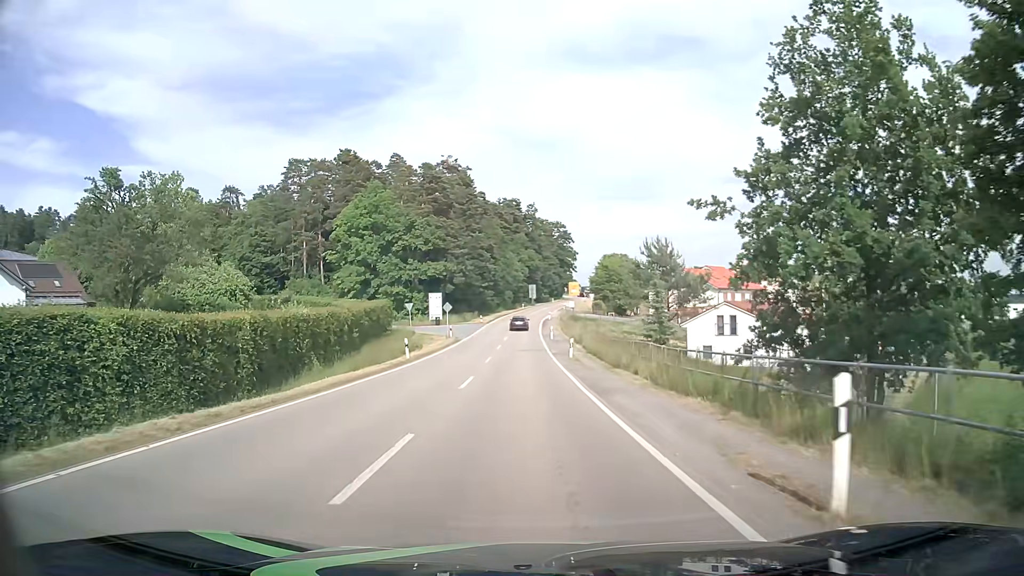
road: secondary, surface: asphalt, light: Day
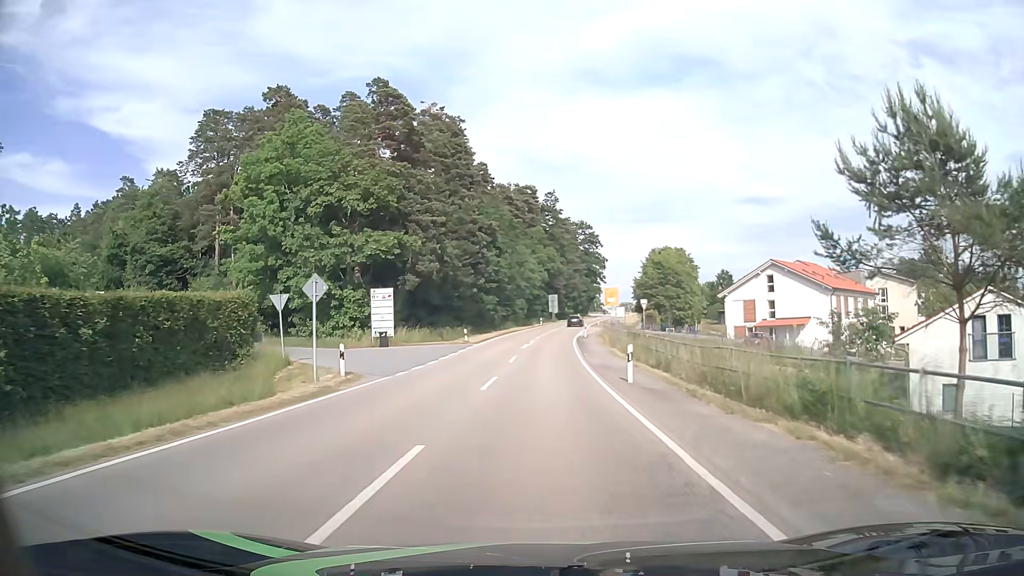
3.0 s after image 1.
(-1.1, +37.6) m; -2°
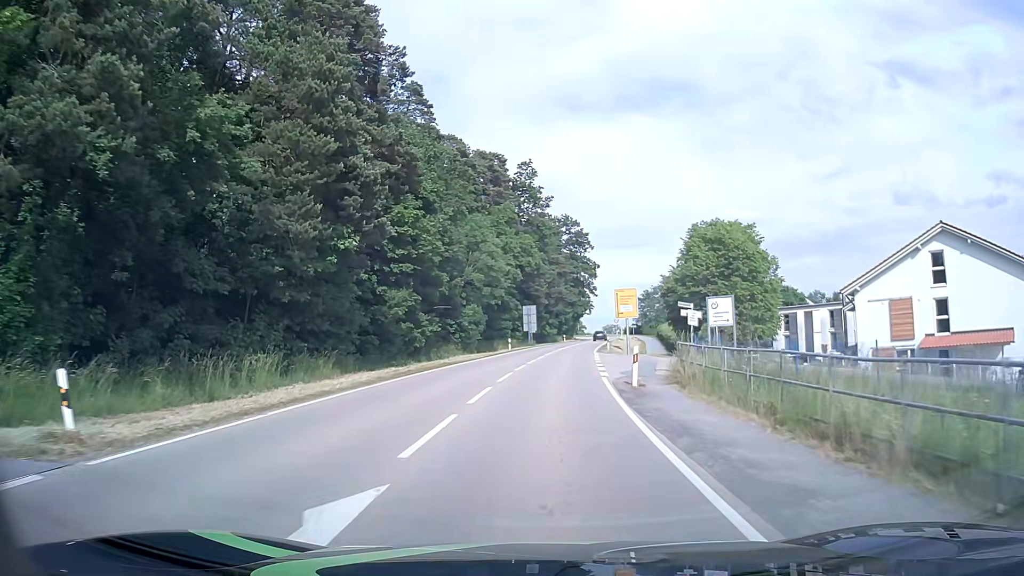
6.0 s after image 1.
(+0.7, +38.3) m; +3°
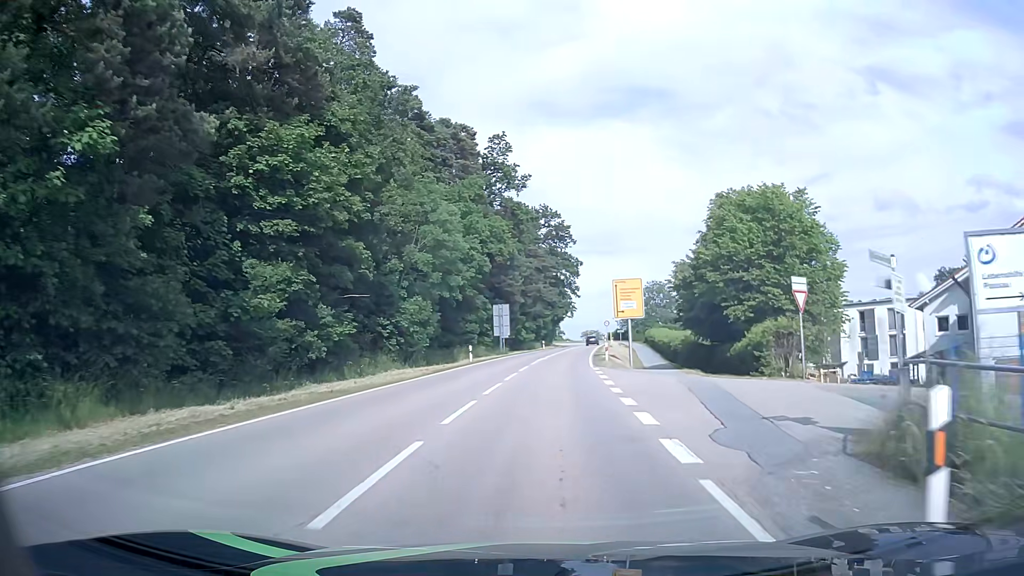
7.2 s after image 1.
(+0.2, +14.9) m; +1°
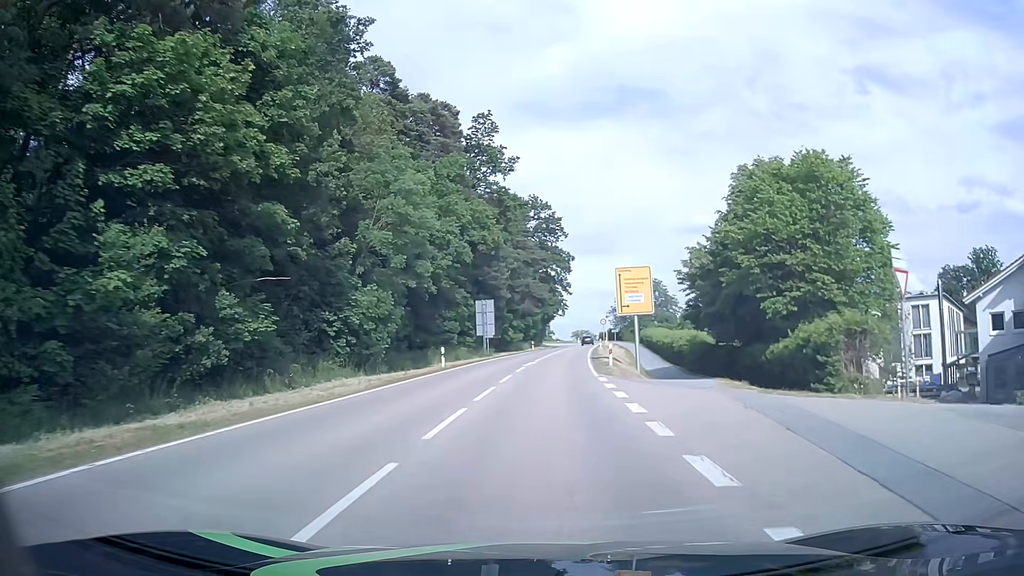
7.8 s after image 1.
(+0.1, +7.4) m; +1°
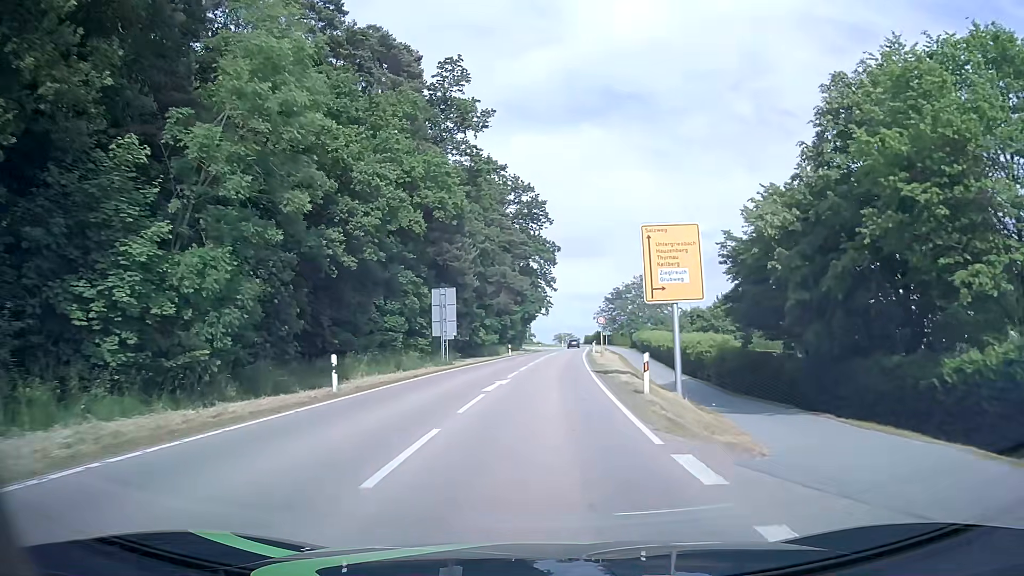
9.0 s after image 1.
(+0.2, +14.9) m; +1°
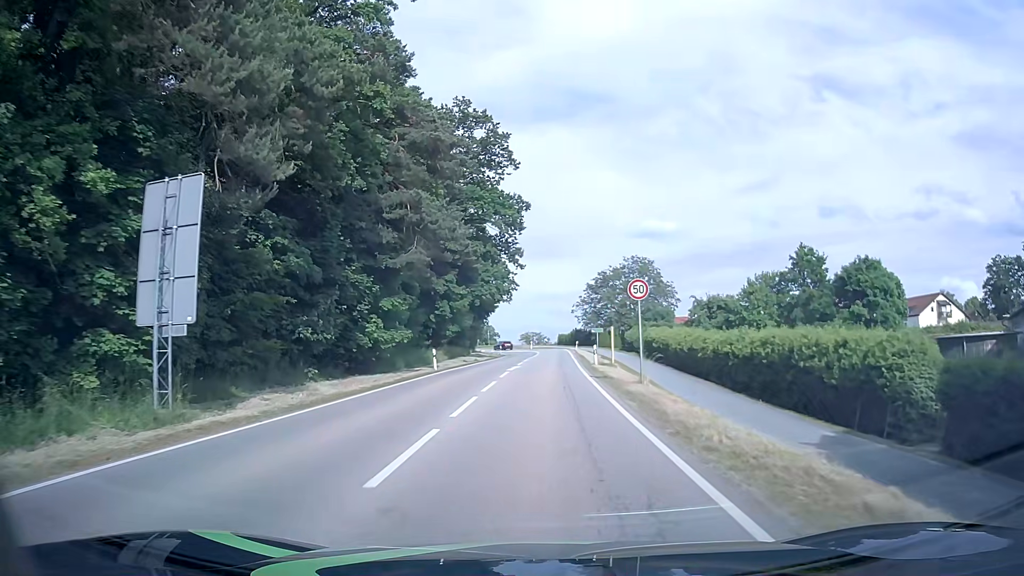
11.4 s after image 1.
(+1.0, +30.1) m; +3°
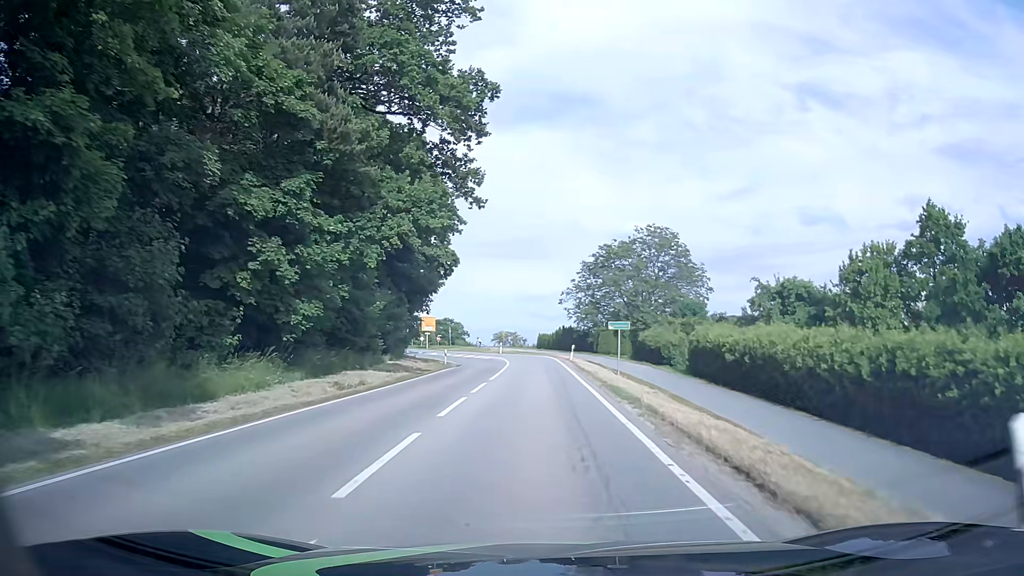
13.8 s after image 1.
(+0.5, +30.3) m; +2°
(0, +10) (0, +20) (0, +30) (0, +40) (0, +50) (-2, +60) (-5, +69) (-9, +78) (-15, +87) (-21, +94) m
